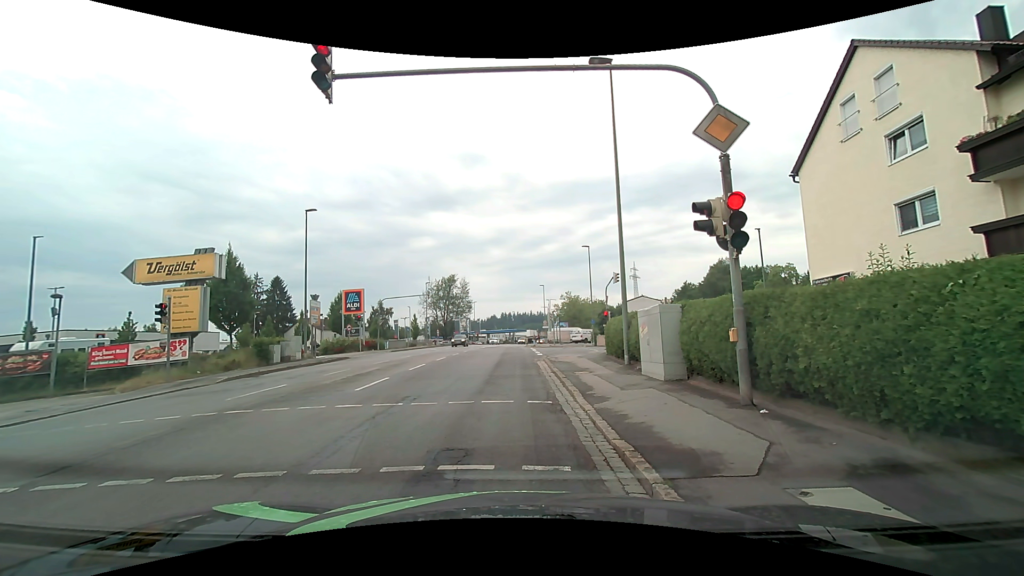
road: tertiary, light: Day
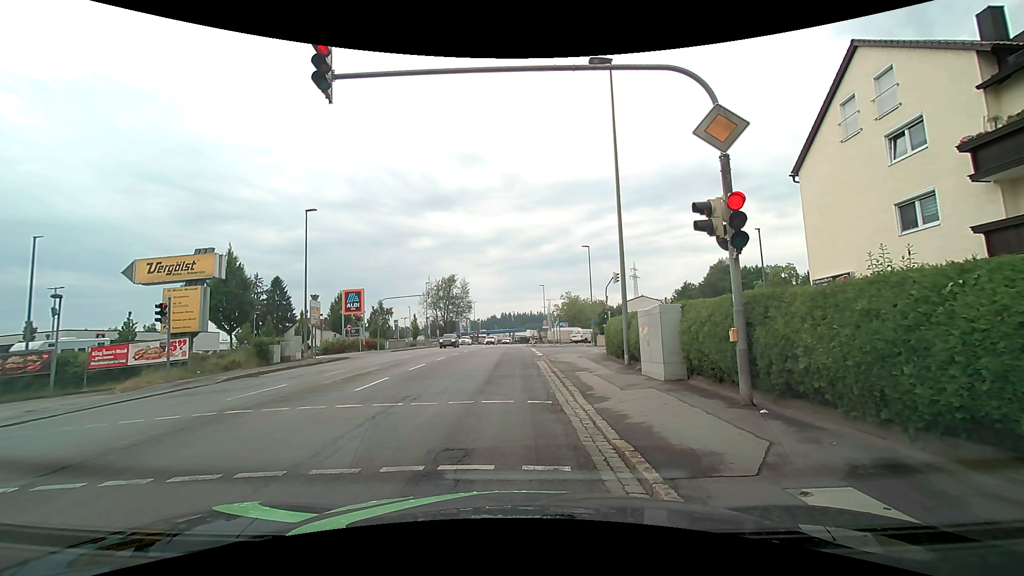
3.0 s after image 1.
(0.0, 0.0) m; 0°
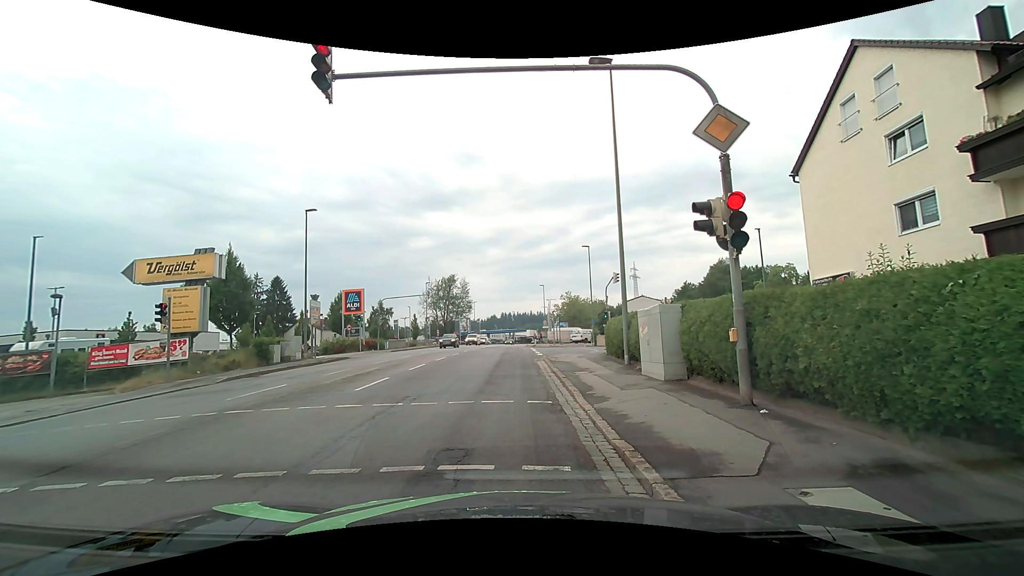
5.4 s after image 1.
(0.0, 0.0) m; 0°
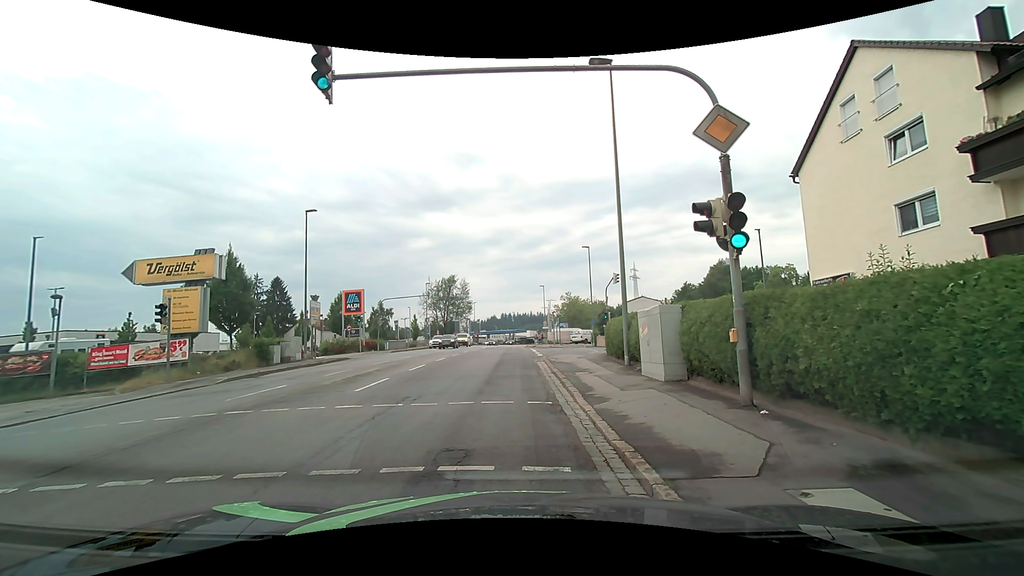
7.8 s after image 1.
(0.0, 0.0) m; 0°
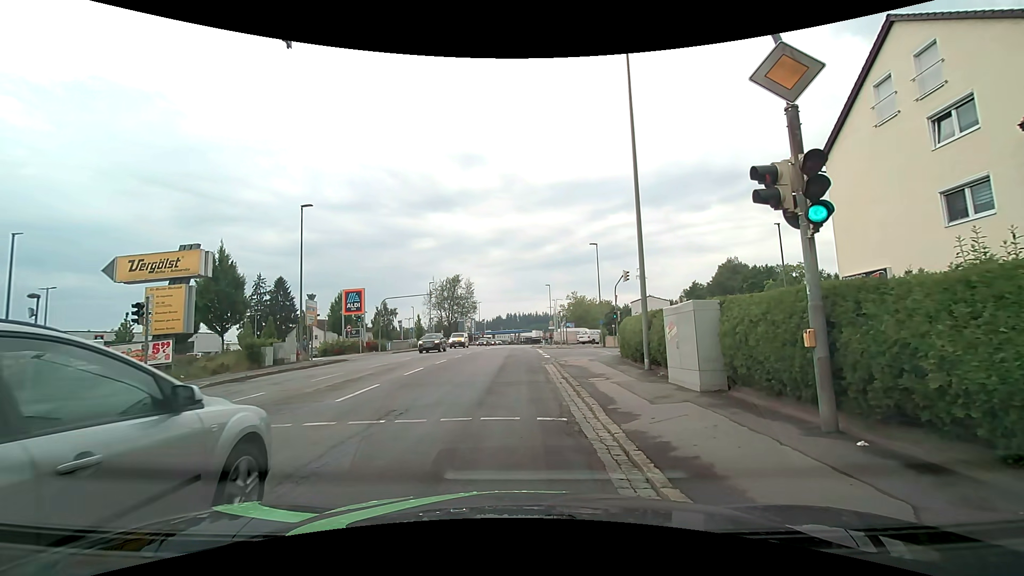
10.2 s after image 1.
(0.0, +1.8) m; +1°
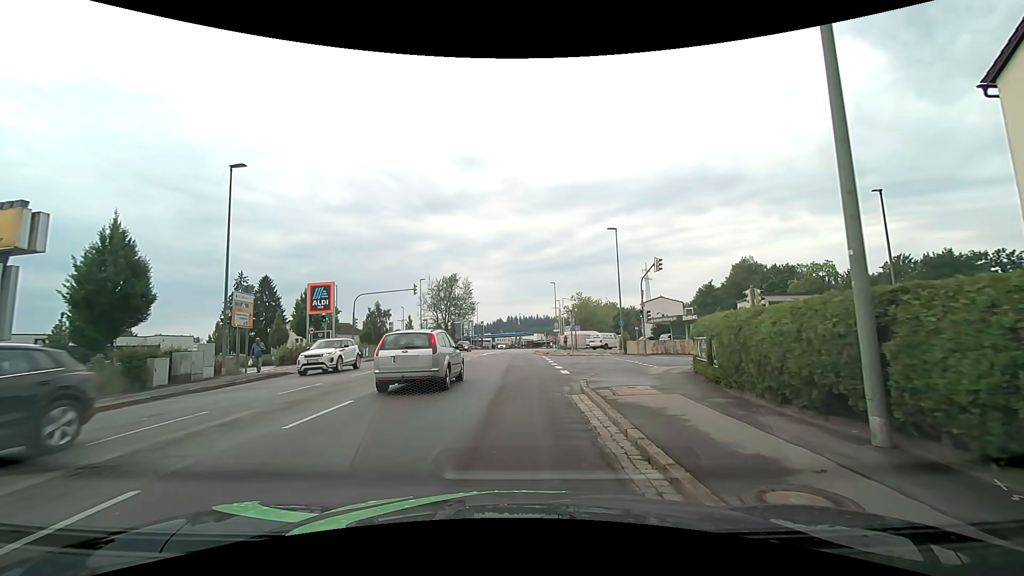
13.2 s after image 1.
(-0.5, +9.1) m; -3°
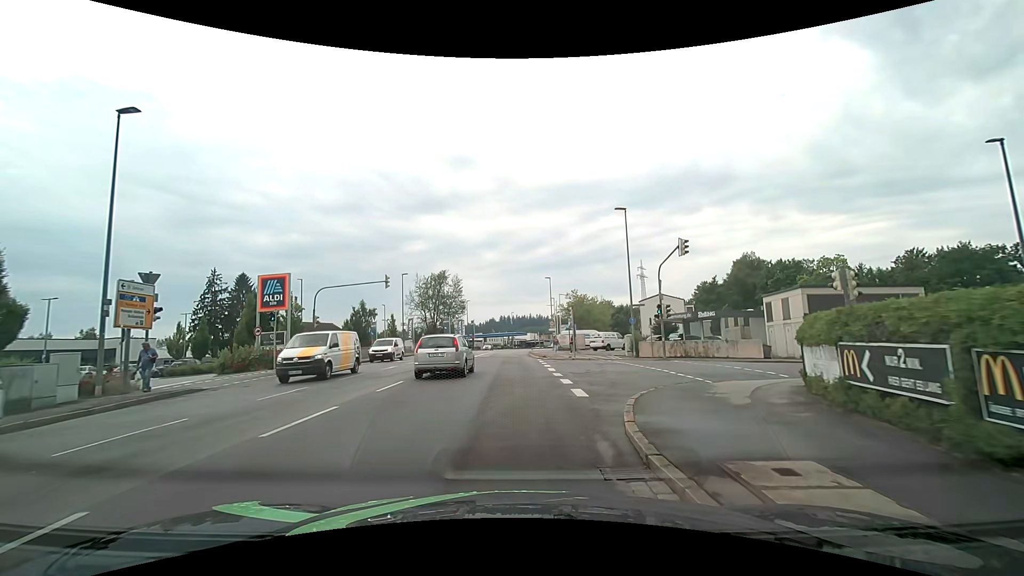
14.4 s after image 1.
(+0.1, +6.6) m; +1°
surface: asphalt
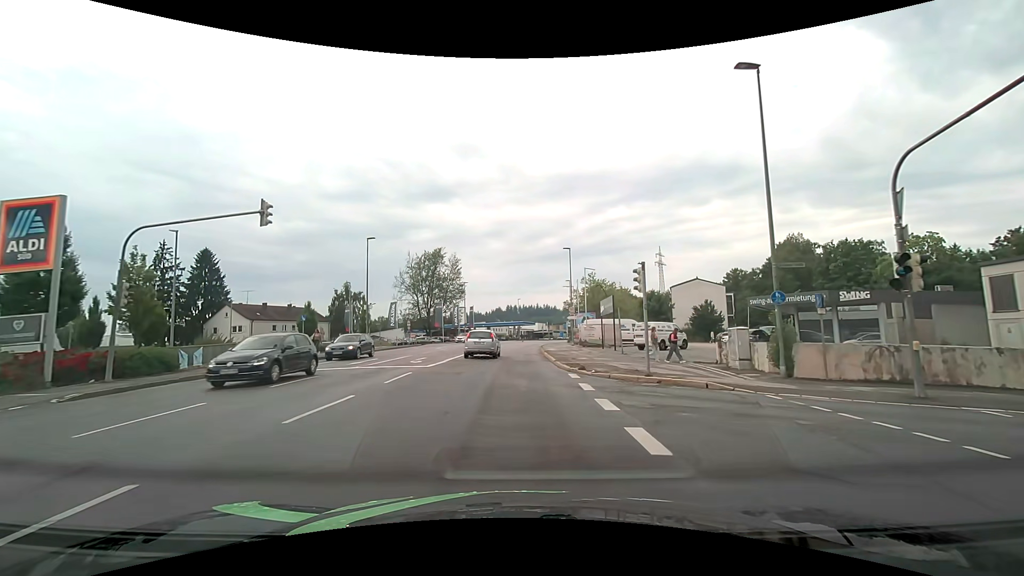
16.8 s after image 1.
(-0.1, +18.1) m; -1°
(0, +10) (0, +20) (0, +30) (0, +40) (0, +50) (+1, +60) (+2, +70) (+3, +80) (+4, +90) (+6, +100) m
